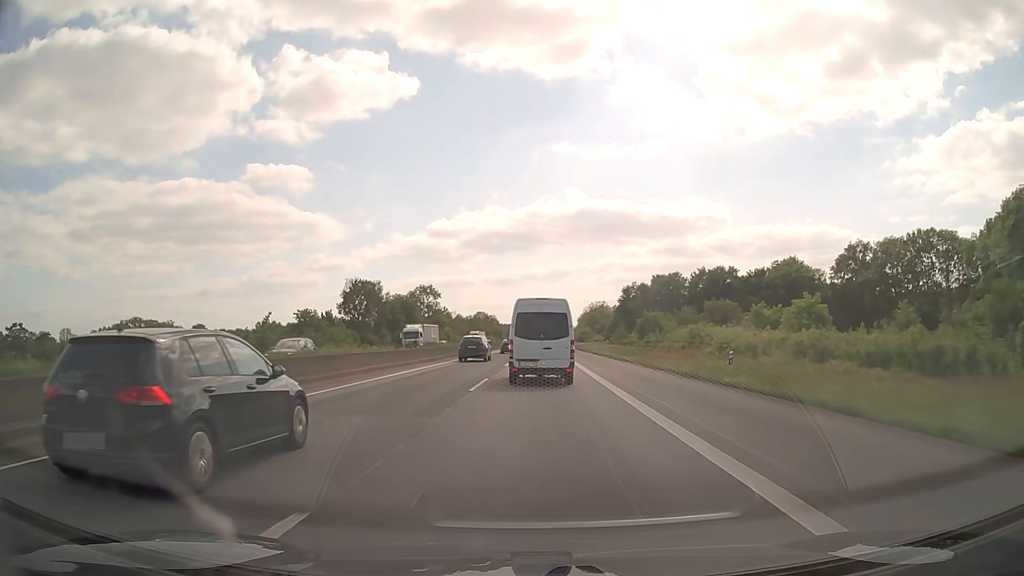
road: motorway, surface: asphalt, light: Day
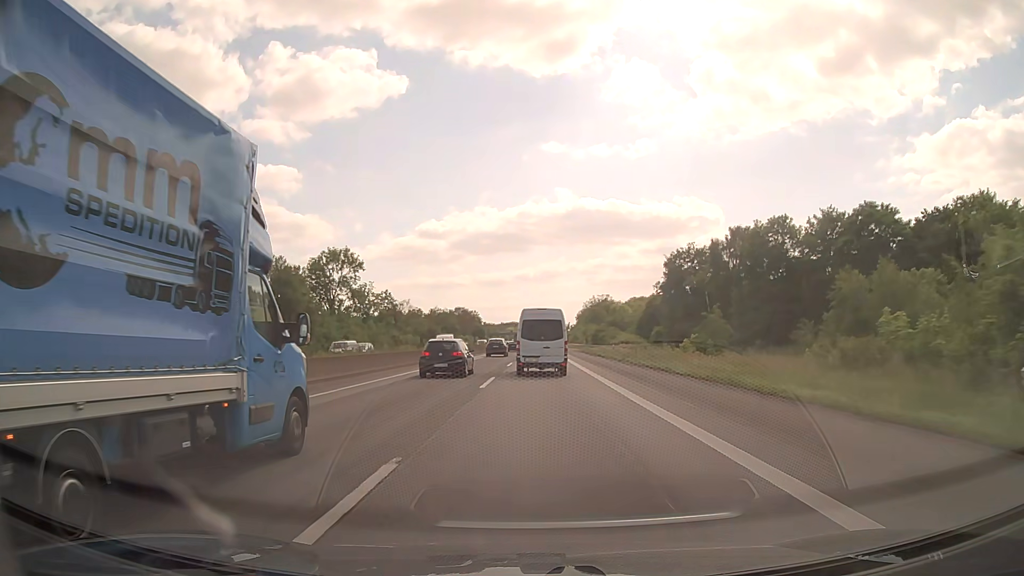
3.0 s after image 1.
(+1.0, +70.9) m; +1°
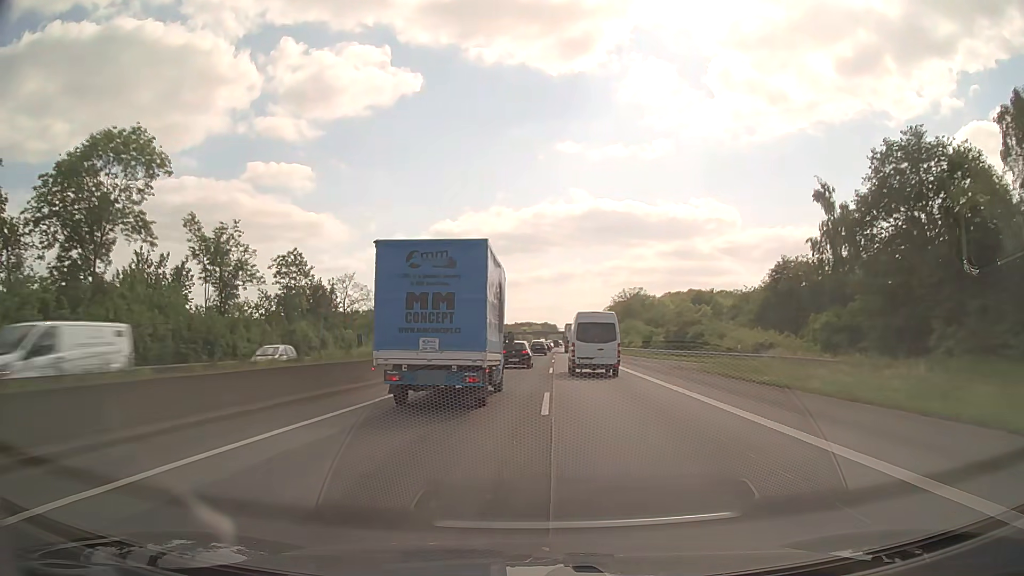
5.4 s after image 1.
(-0.6, +61.3) m; -1°
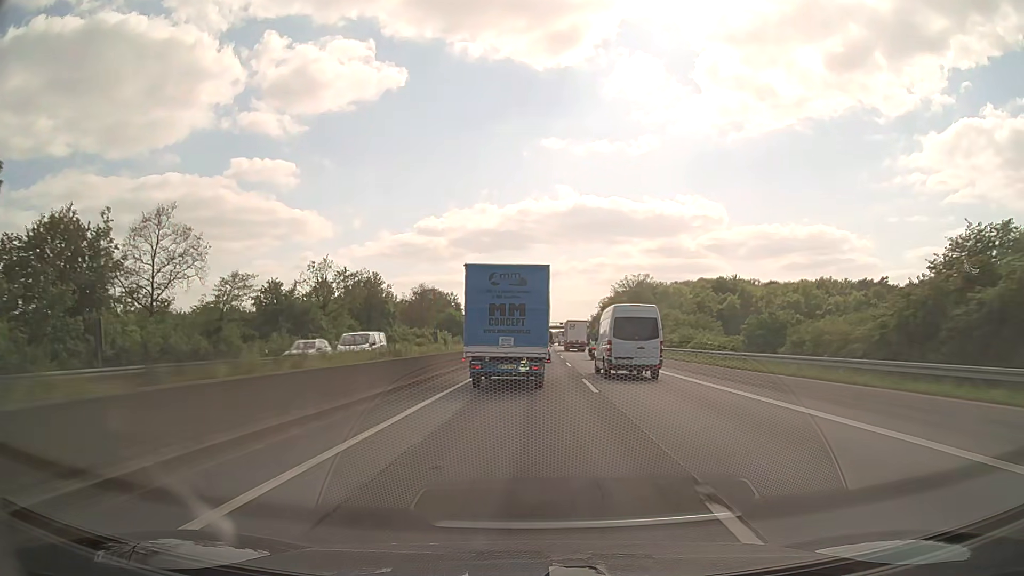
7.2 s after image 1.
(+0.4, +49.2) m; +1°
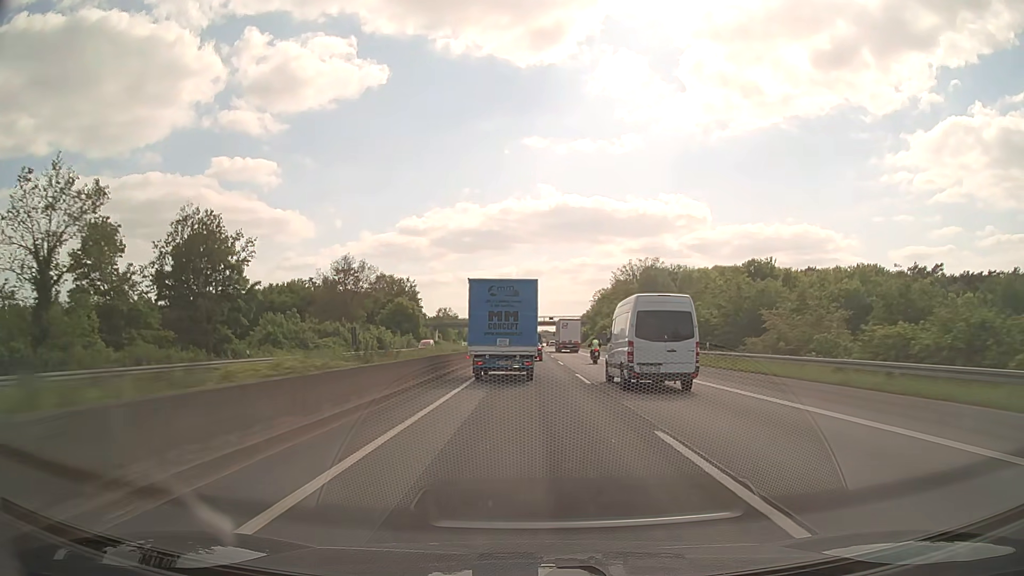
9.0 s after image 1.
(+0.7, +50.0) m; +1°
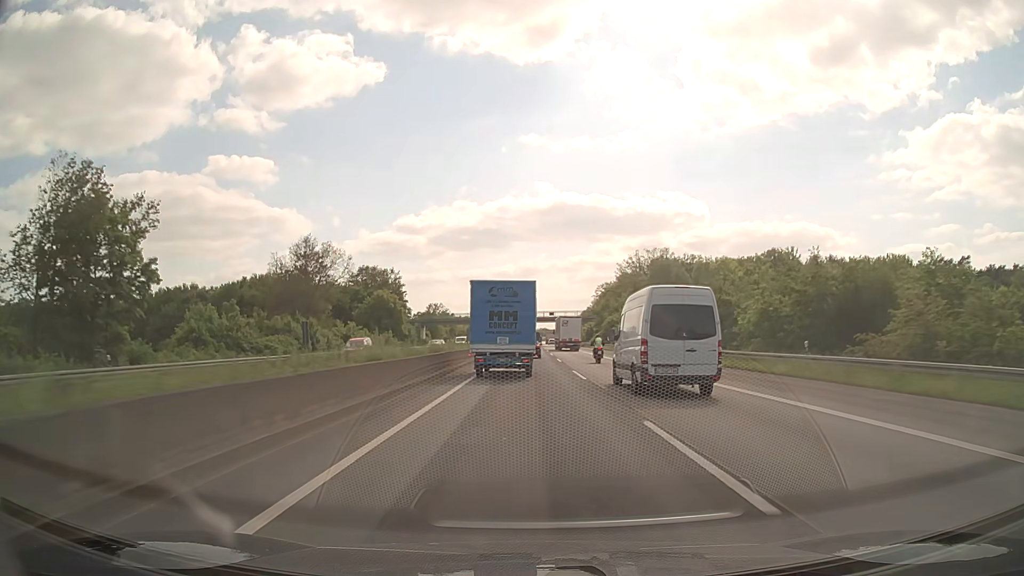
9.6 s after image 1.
(0.0, +16.8) m; 0°
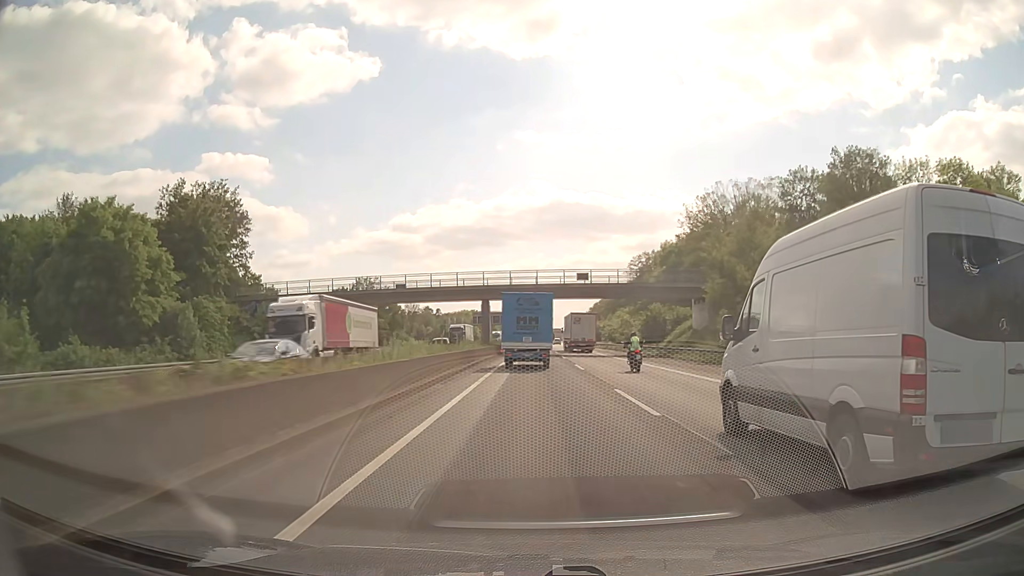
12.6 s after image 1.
(+0.1, +83.1) m; 0°
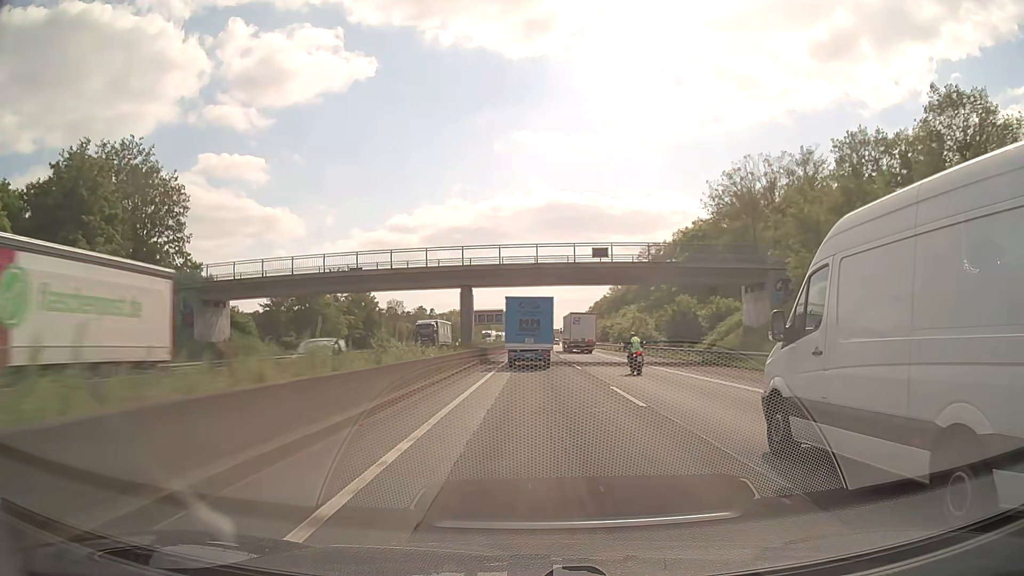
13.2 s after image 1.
(0.0, +16.2) m; 0°
(0, +10) (0, +20) (0, +30) (0, +40) (0, +50) (+1, +60) (+1, +70) (+1, +80) (+1, +90) (+1, +100) m
